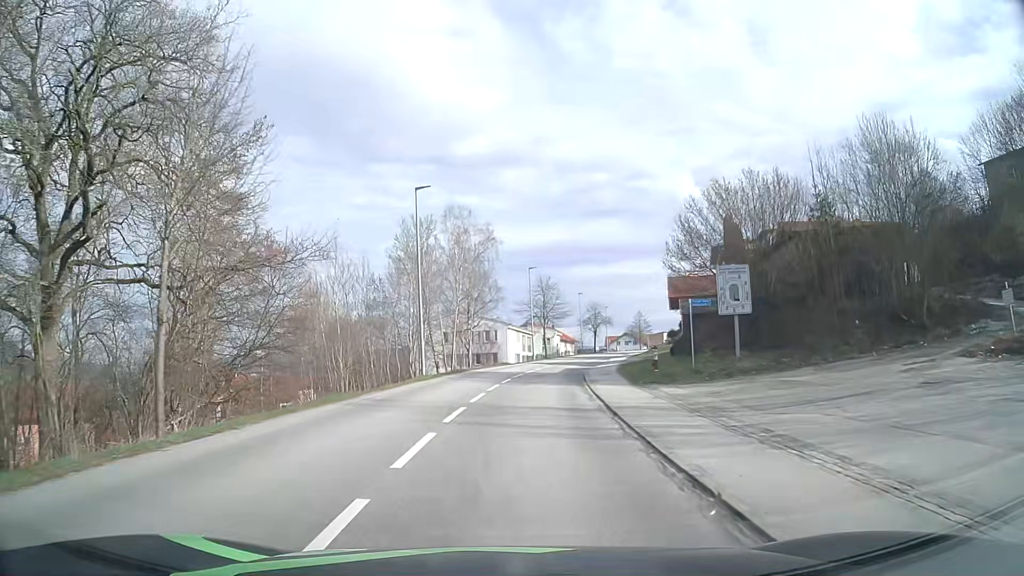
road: tertiary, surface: asphalt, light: Day
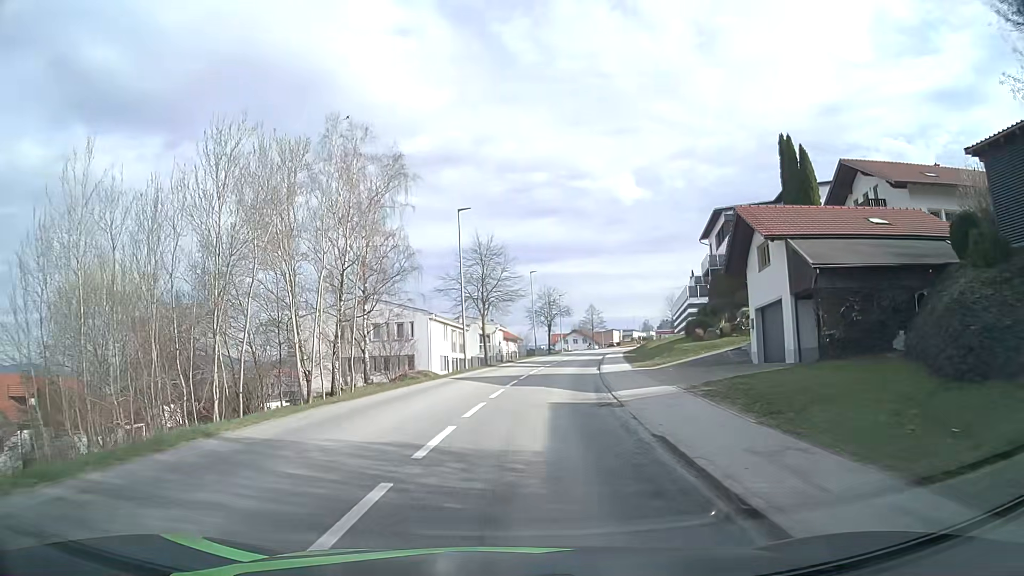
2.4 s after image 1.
(+1.1, +26.6) m; +6°
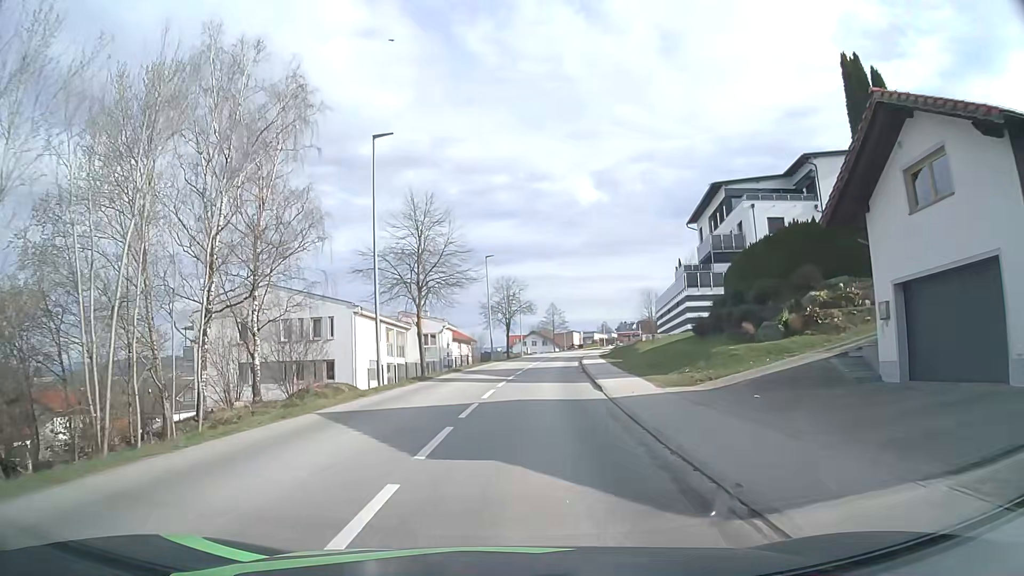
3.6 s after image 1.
(+0.4, +13.4) m; +3°
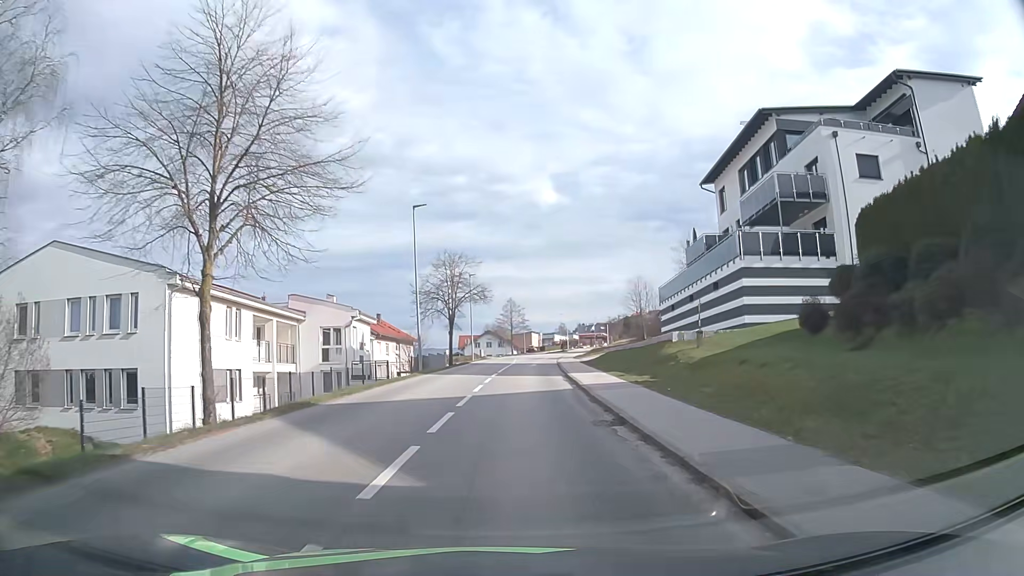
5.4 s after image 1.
(+0.8, +20.2) m; +4°
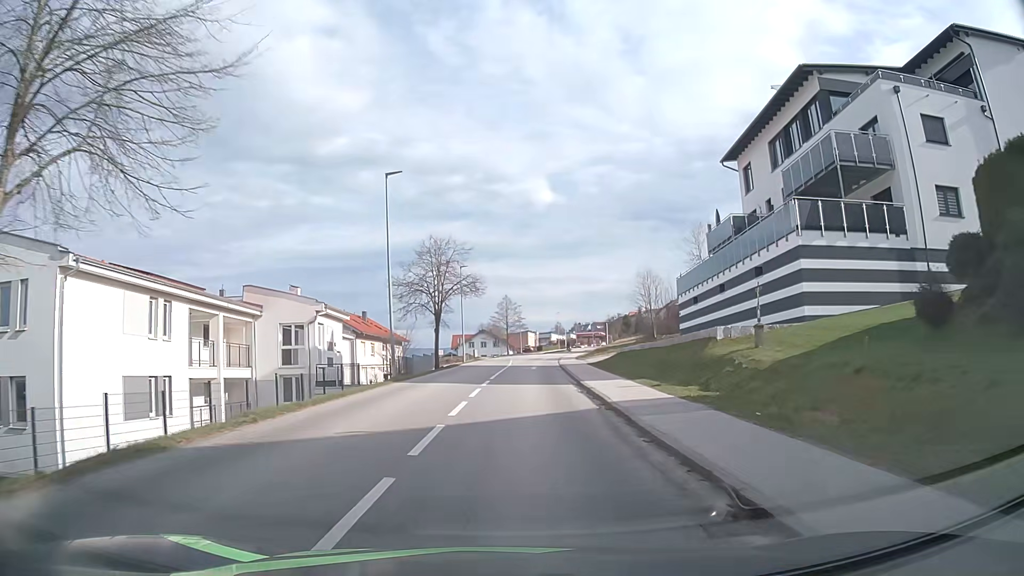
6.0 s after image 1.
(+0.1, +6.7) m; +1°
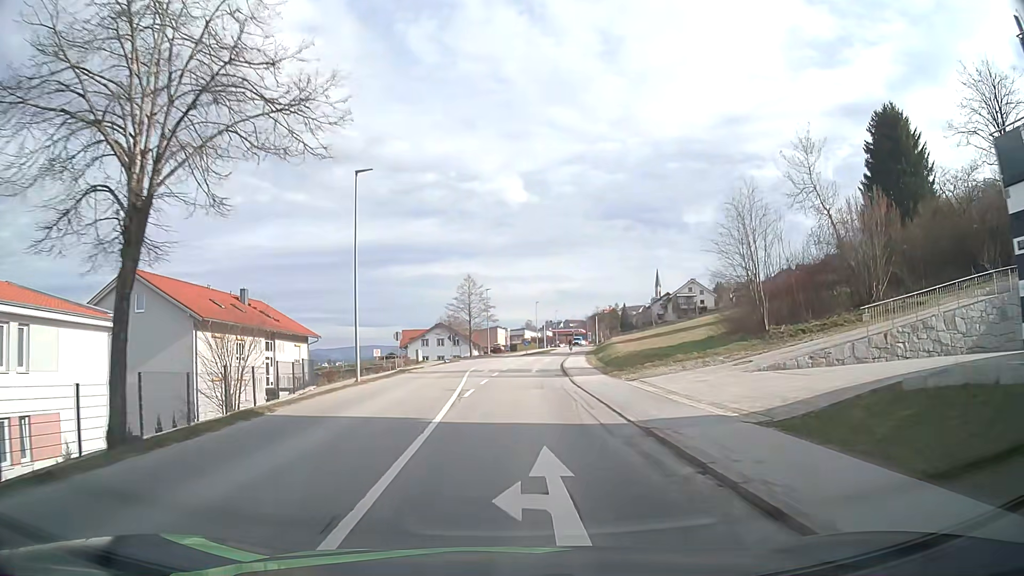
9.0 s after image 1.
(+0.7, +33.3) m; +3°
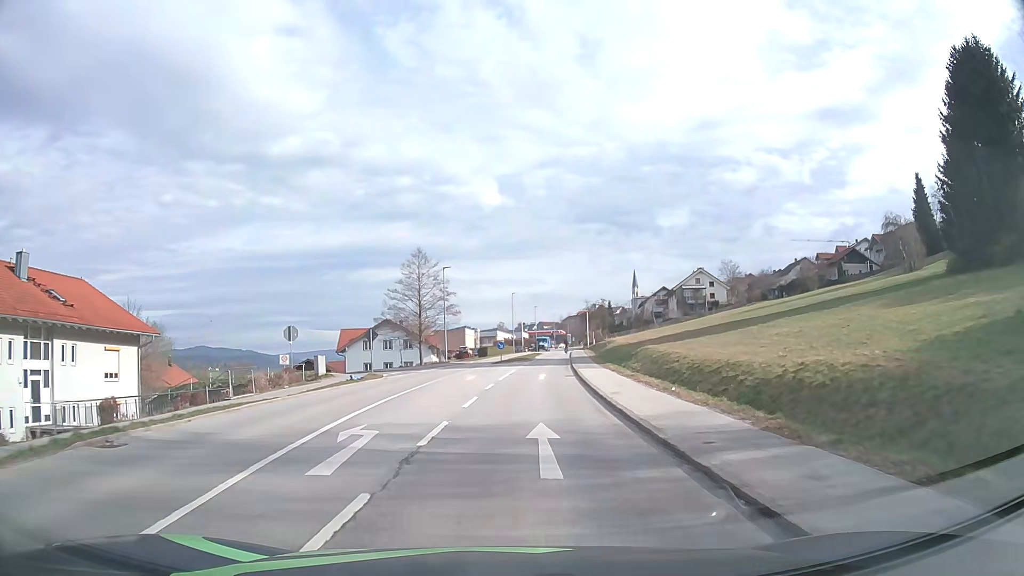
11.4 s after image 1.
(+0.3, +26.9) m; +2°
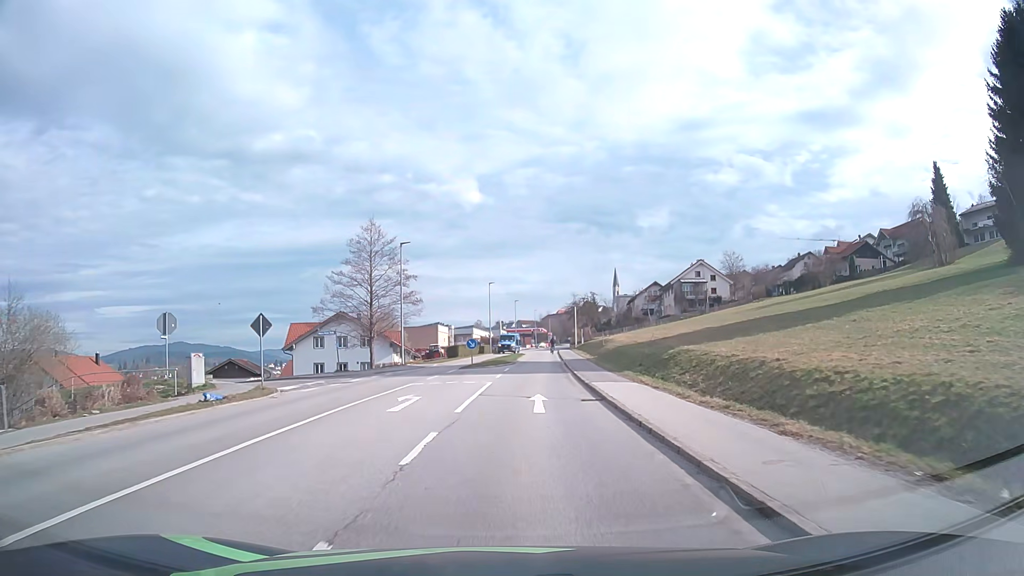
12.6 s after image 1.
(+0.2, +13.6) m; +2°
(0, +10) (0, +20) (+1, +30) (+2, +40) (+2, +50) (+3, +60) (+4, +70) (+4, +80) (+5, +90) (+6, +100) m
